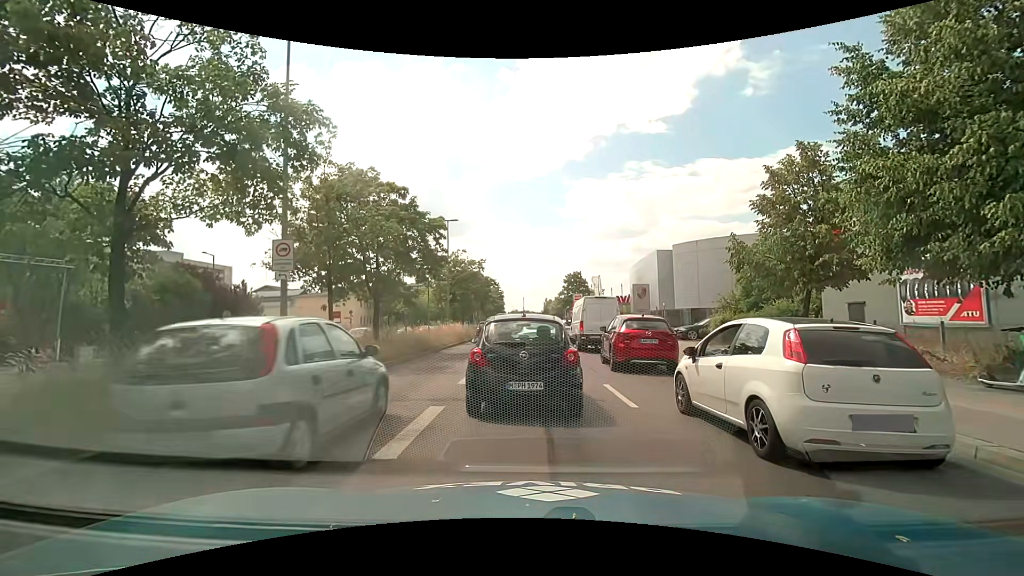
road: primary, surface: asphalt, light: Day
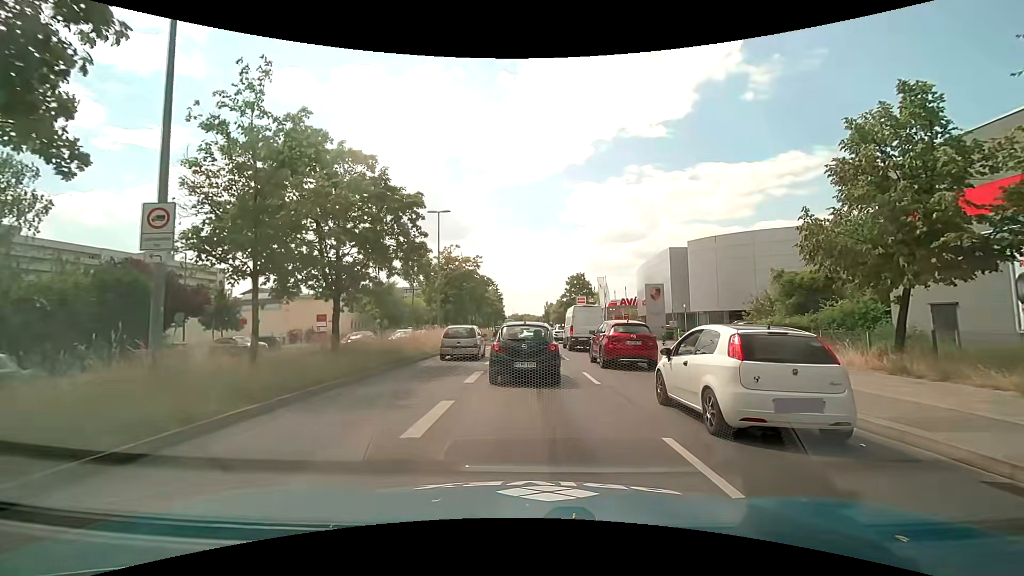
(0.0, +5.3) m; 0°
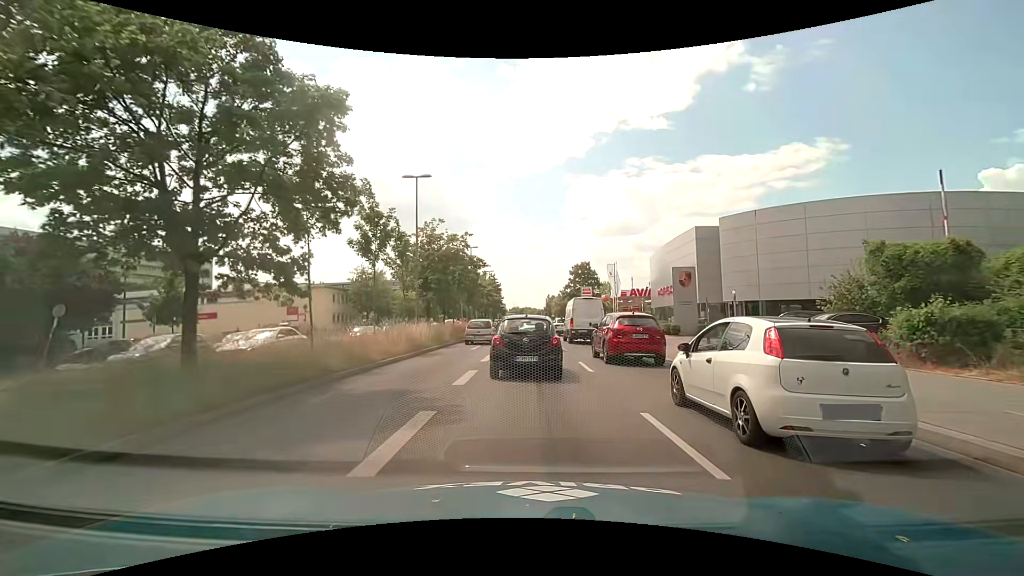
(-0.1, +8.0) m; -1°
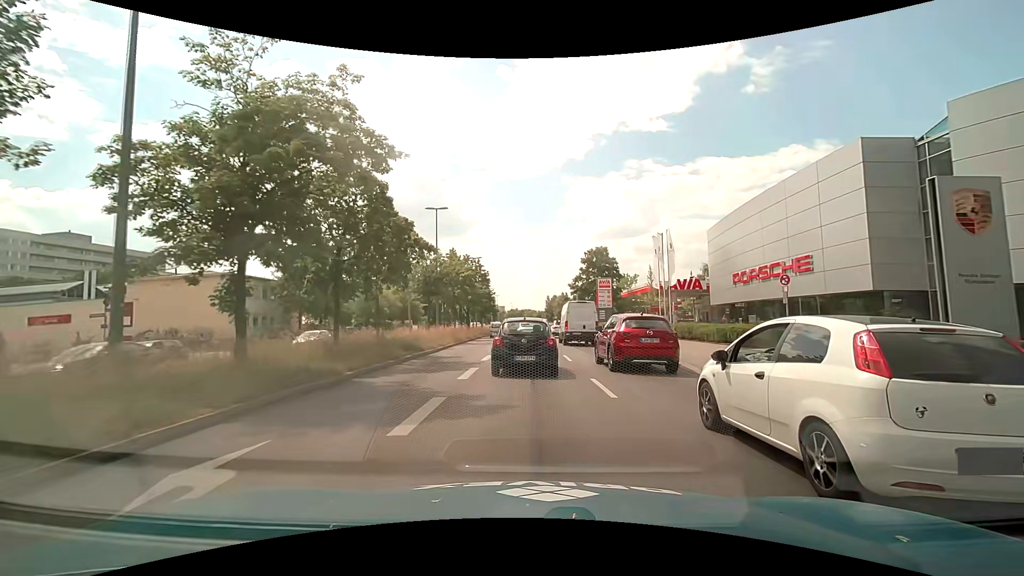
(0.0, +22.5) m; -1°
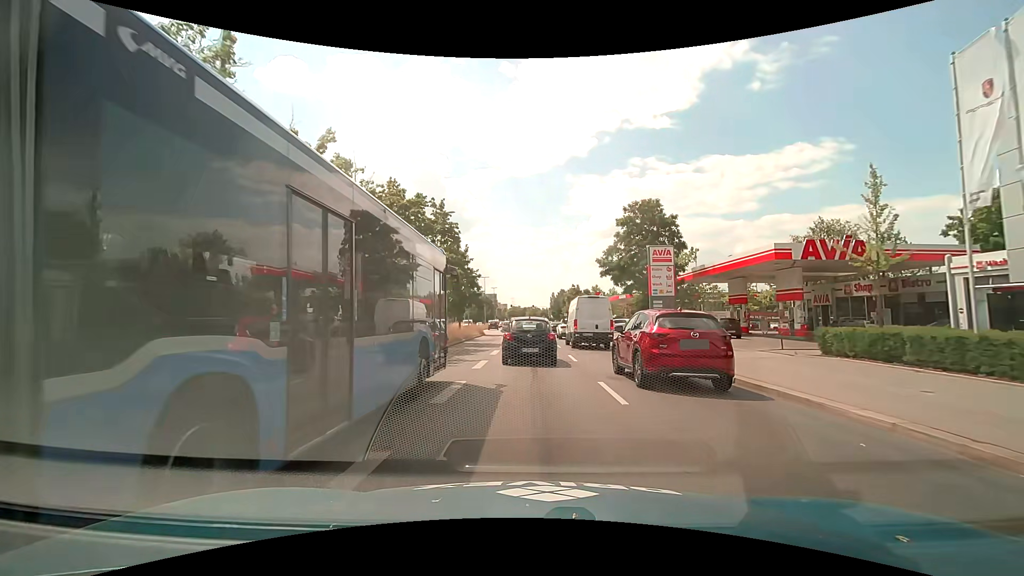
(+0.1, +28.1) m; 0°
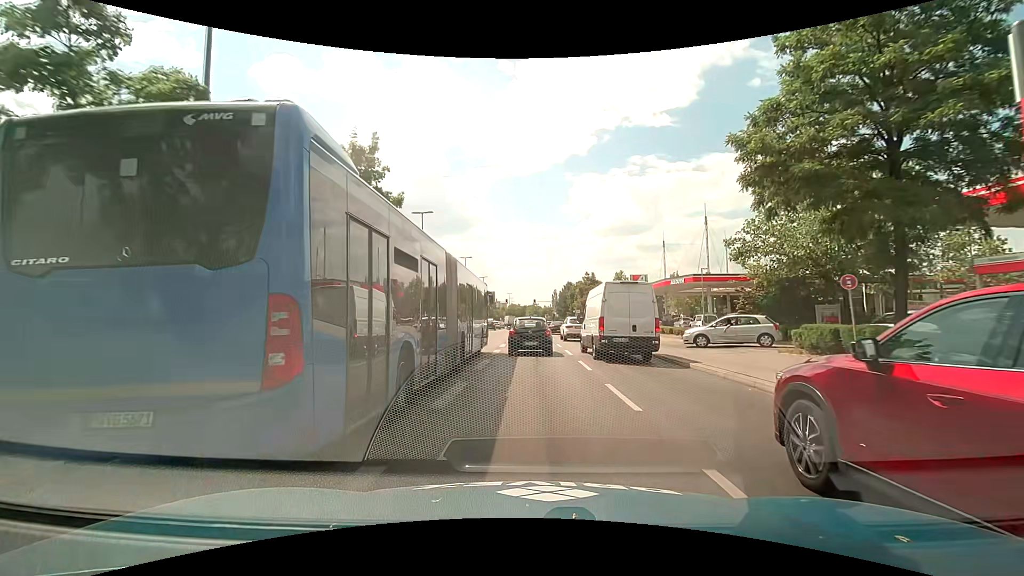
(-0.1, +30.7) m; 0°
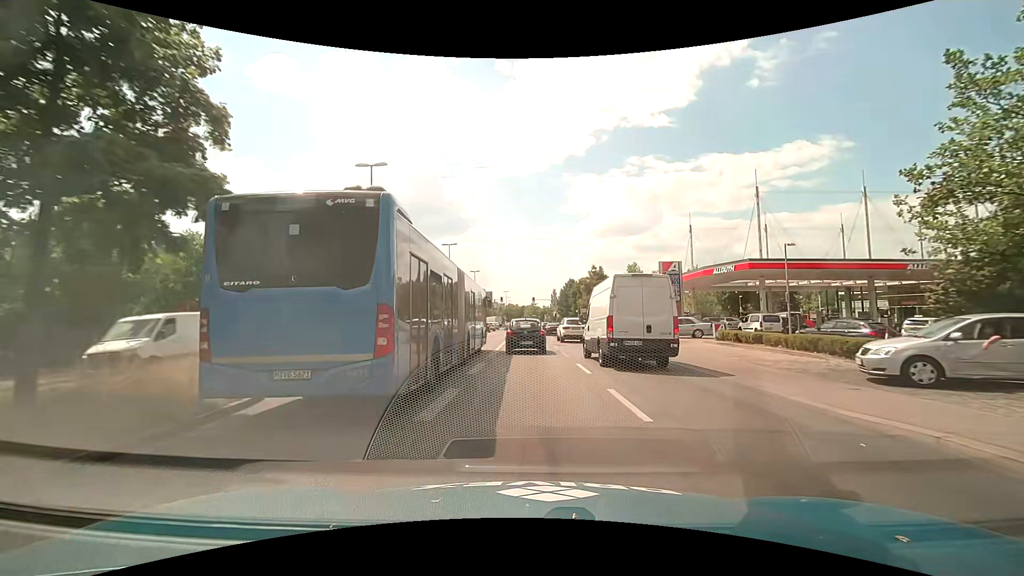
(+0.1, +12.9) m; +1°
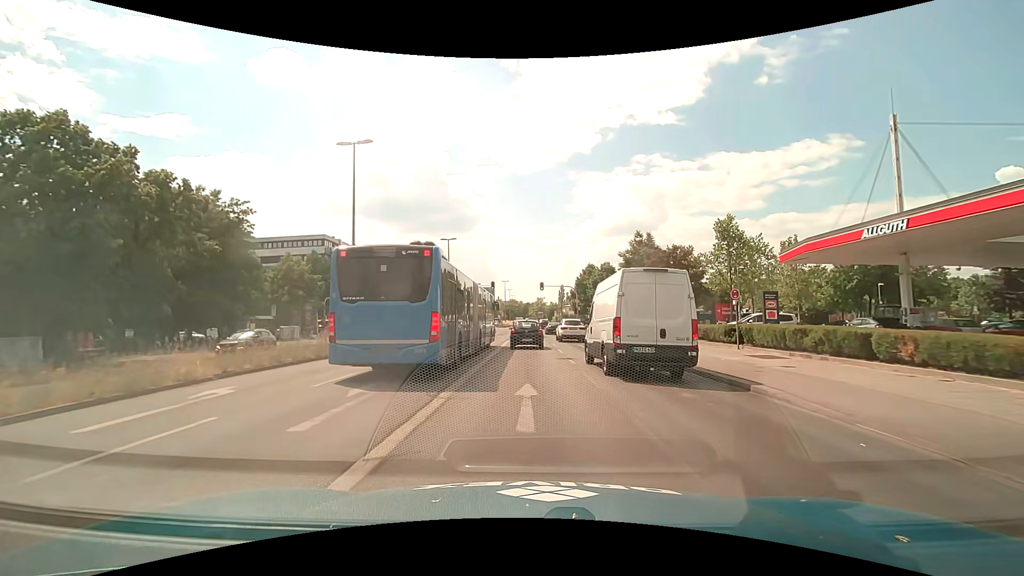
(-0.4, +32.8) m; -1°
(0, +10) (0, +20) (0, +30) (0, +40) (0, +50) (0, +60) (-1, +70) (-1, +80) (-3, +90) (-3, +100) m
